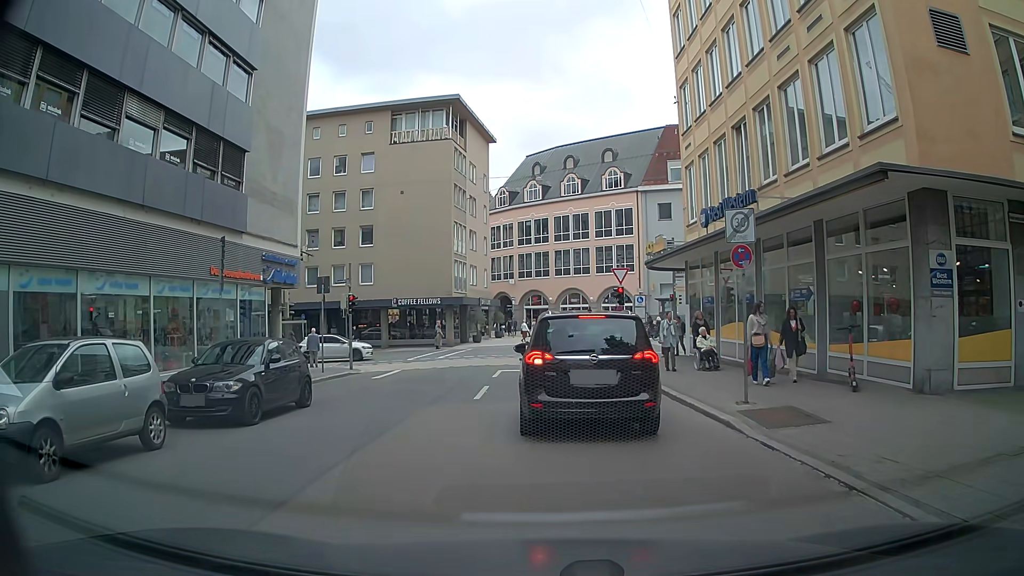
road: residential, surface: asphalt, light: Day
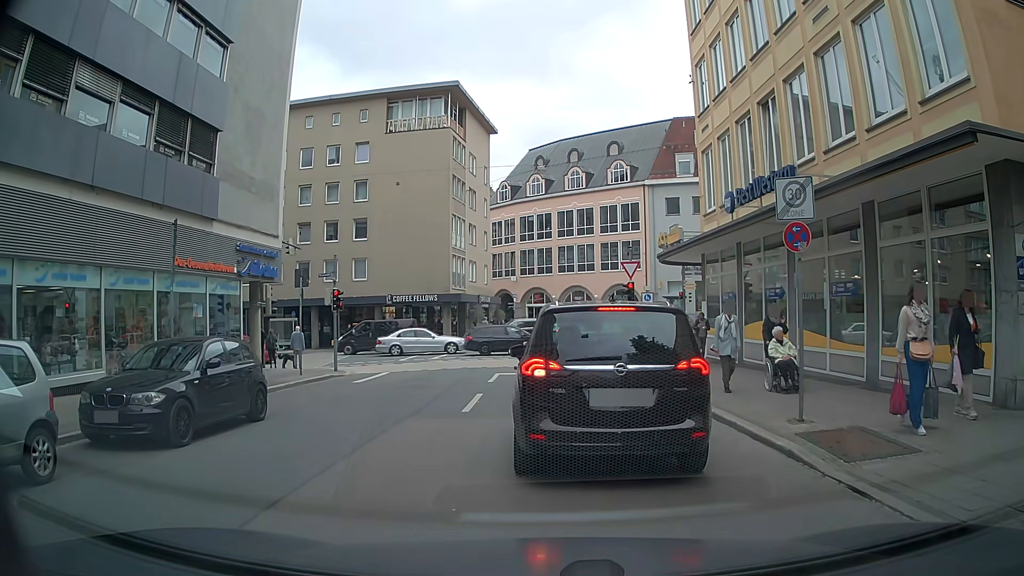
(0.0, +2.4) m; 0°
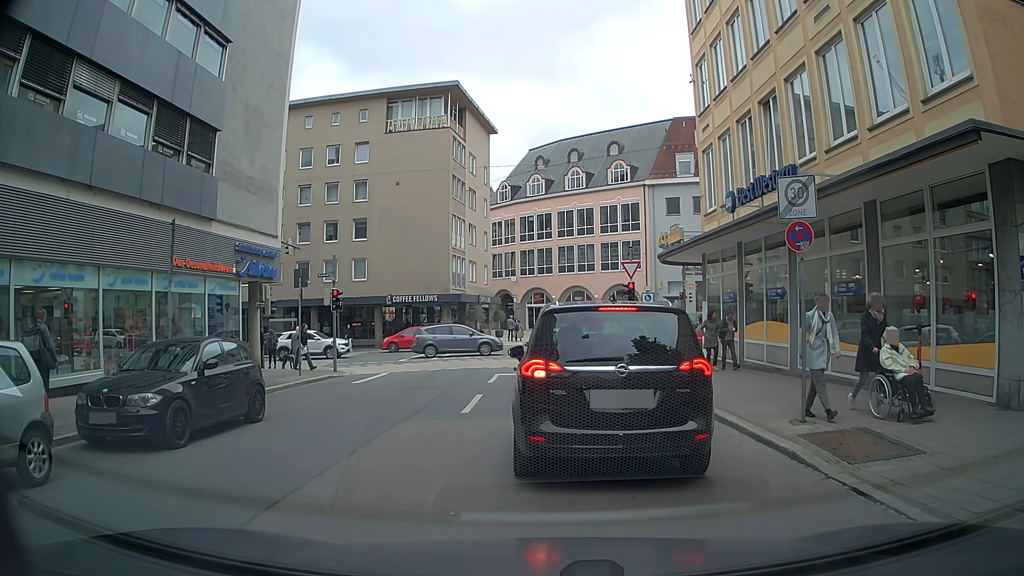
(0.0, +0.2) m; 0°
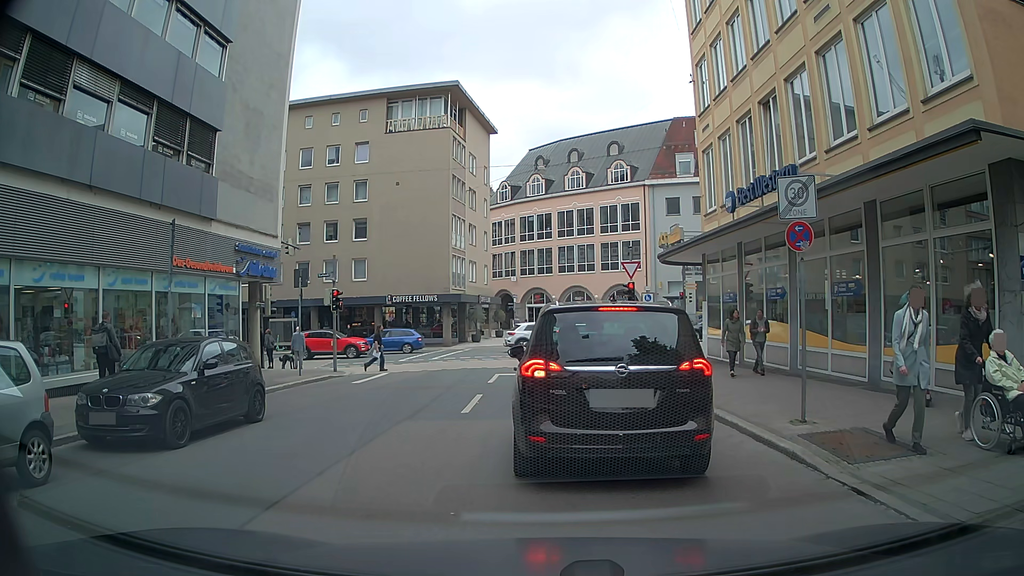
(0.0, 0.0) m; 0°
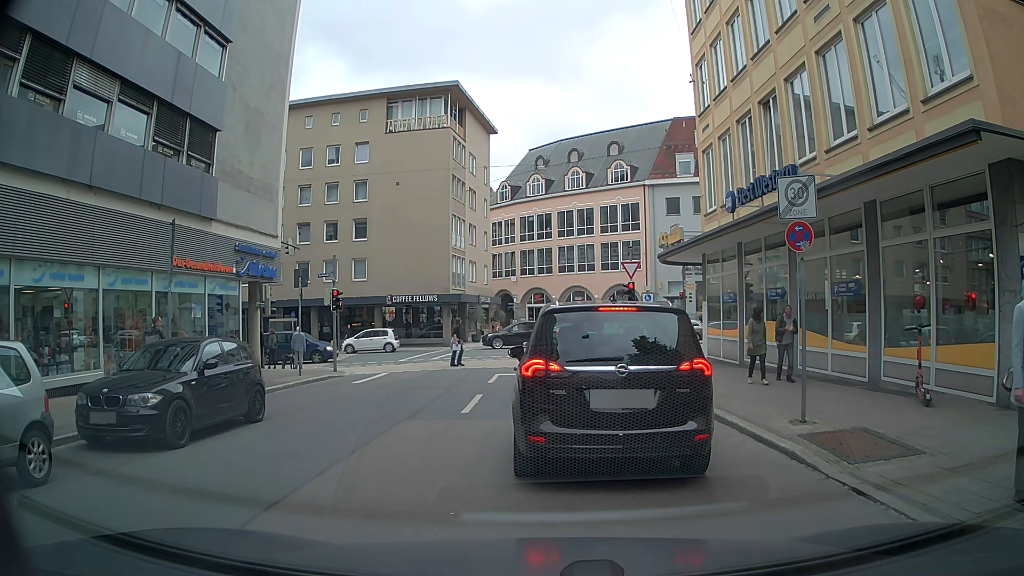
(0.0, 0.0) m; 0°
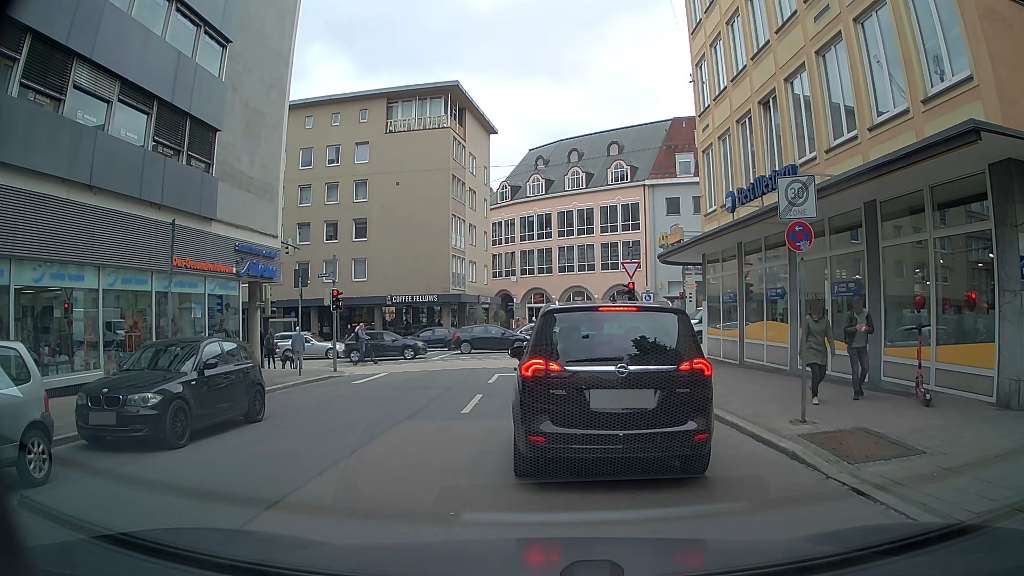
(0.0, 0.0) m; 0°
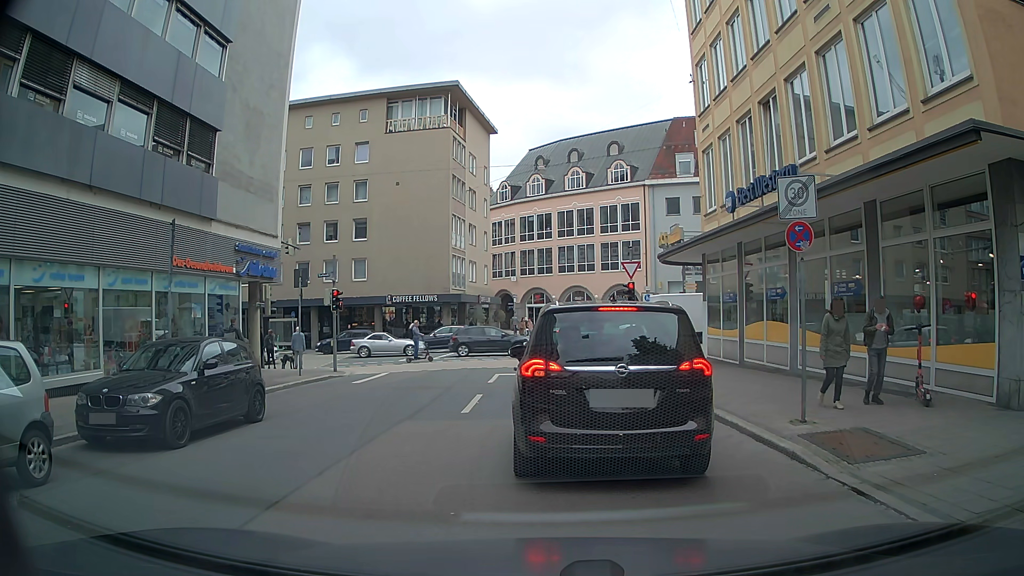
(0.0, 0.0) m; 0°
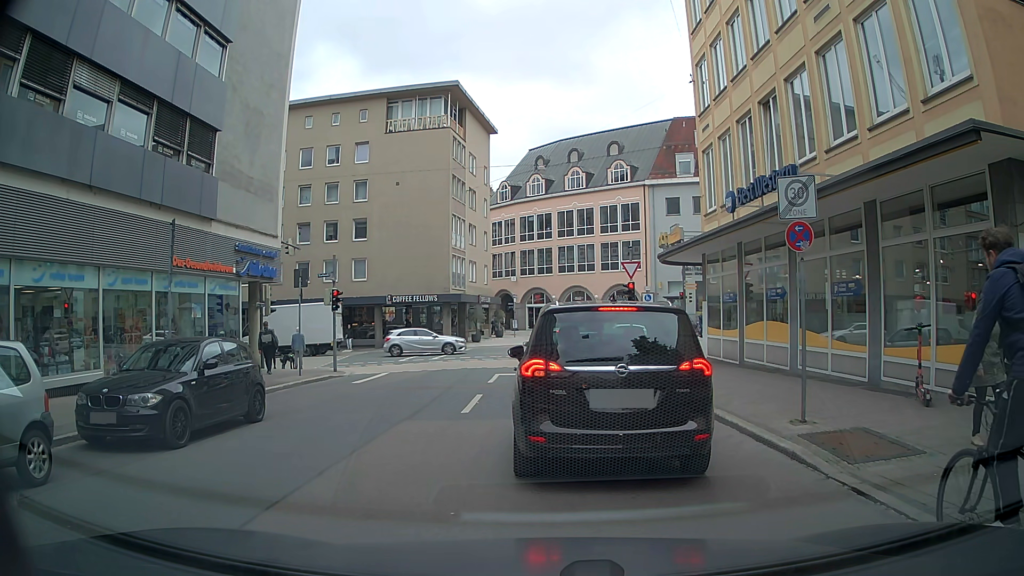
(0.0, 0.0) m; 0°
